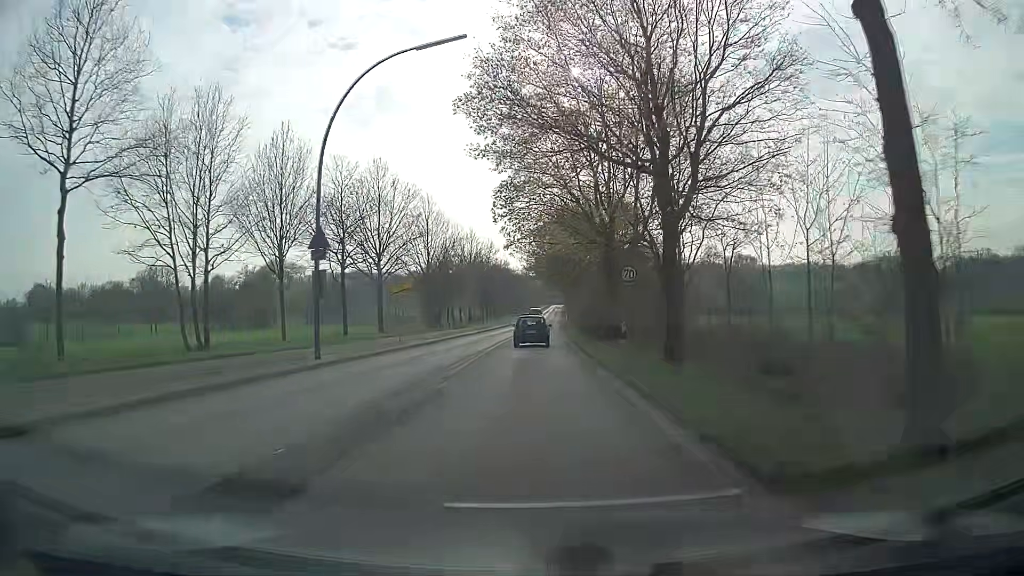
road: secondary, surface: asphalt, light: Day
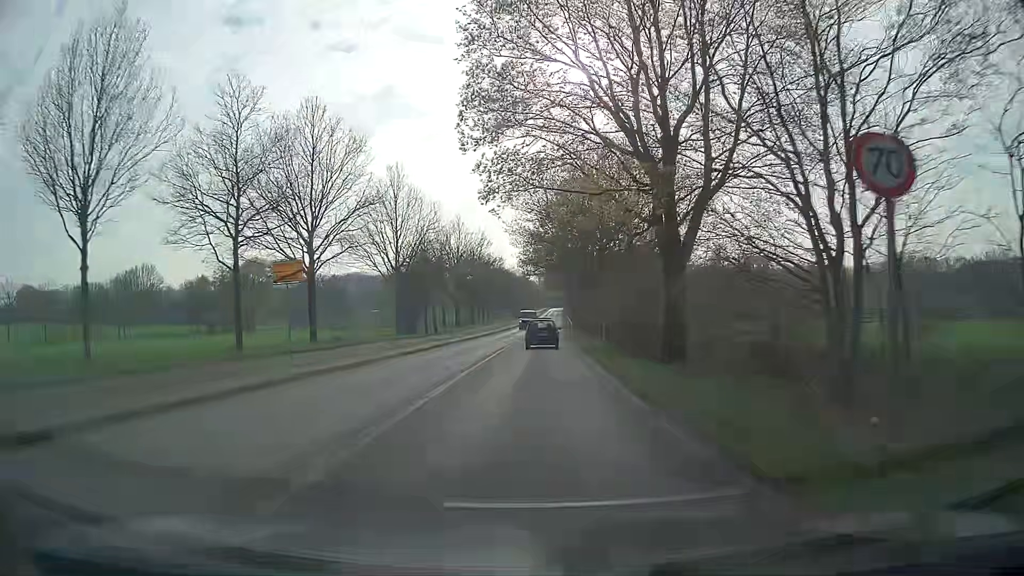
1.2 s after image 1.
(+0.2, +15.3) m; +1°
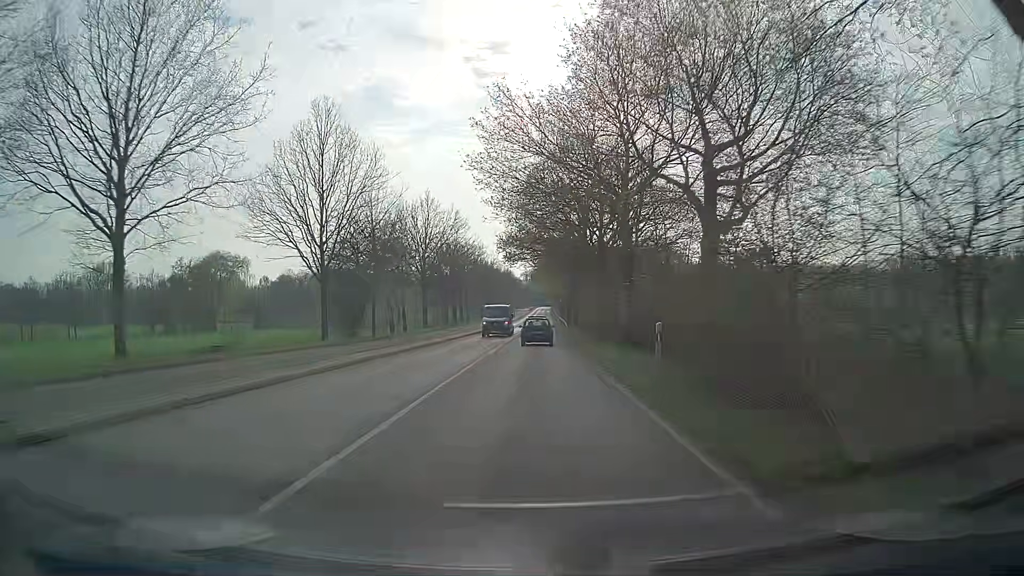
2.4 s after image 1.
(+0.1, +16.8) m; +1°
(0, +10) (0, +20) (+1, +30) (+1, +40) (+1, +50) (+1, +60) (+2, +70) (+2, +80) (+2, +90) (+3, +100) m
